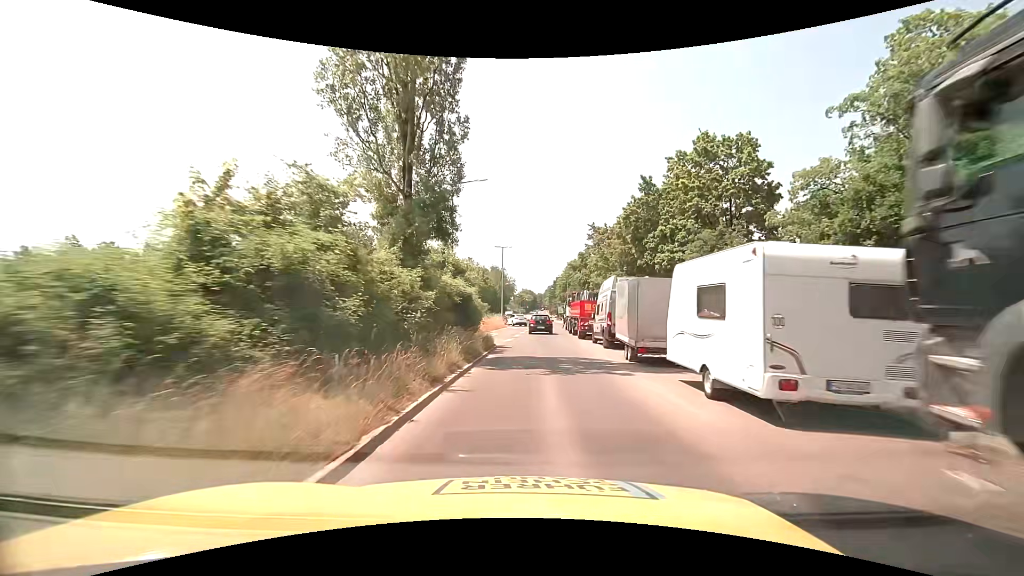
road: secondary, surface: asphalt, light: Day
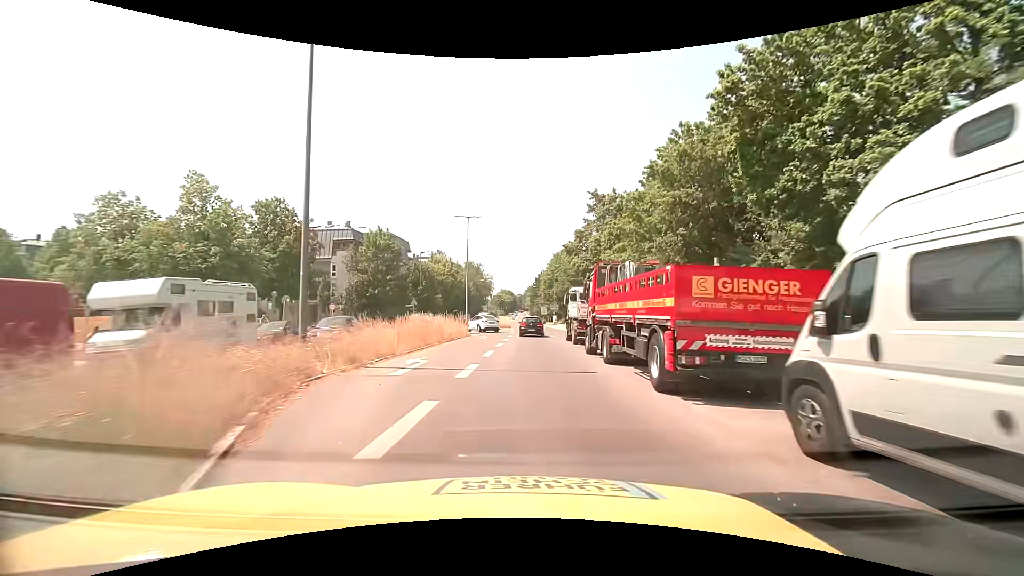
(+0.4, +20.6) m; +3°
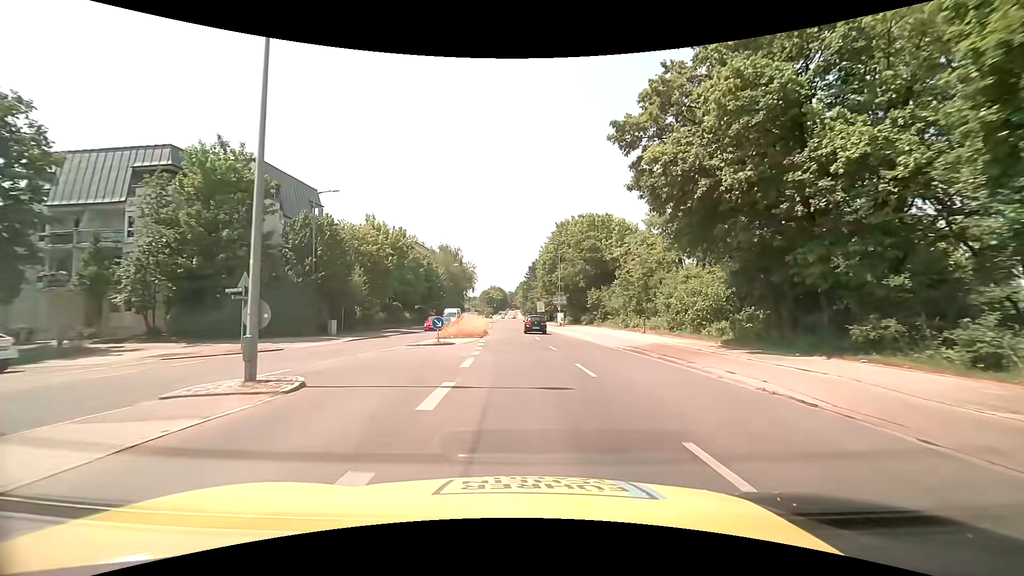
(-0.1, +33.5) m; 0°
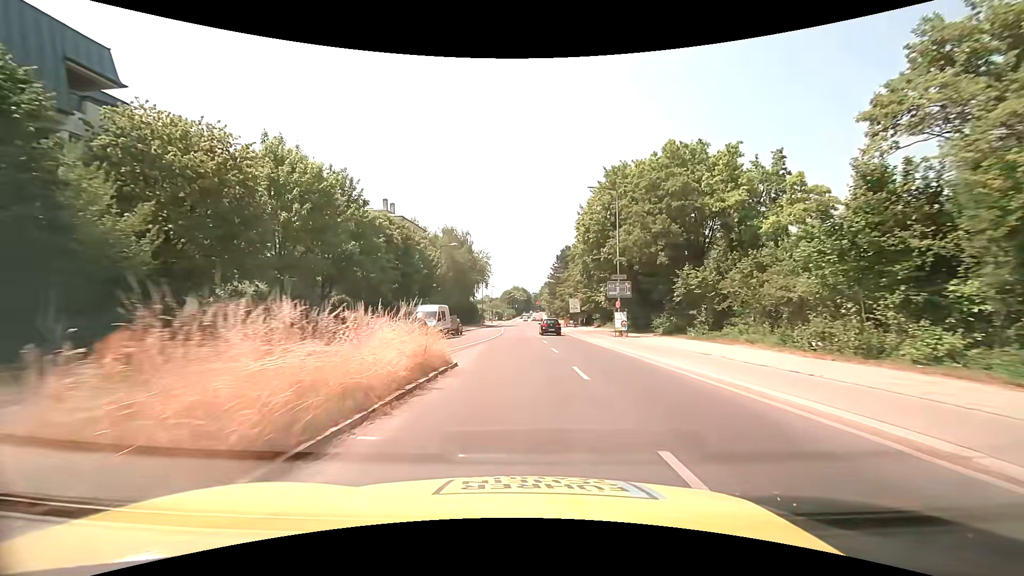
(-0.1, +27.5) m; -3°
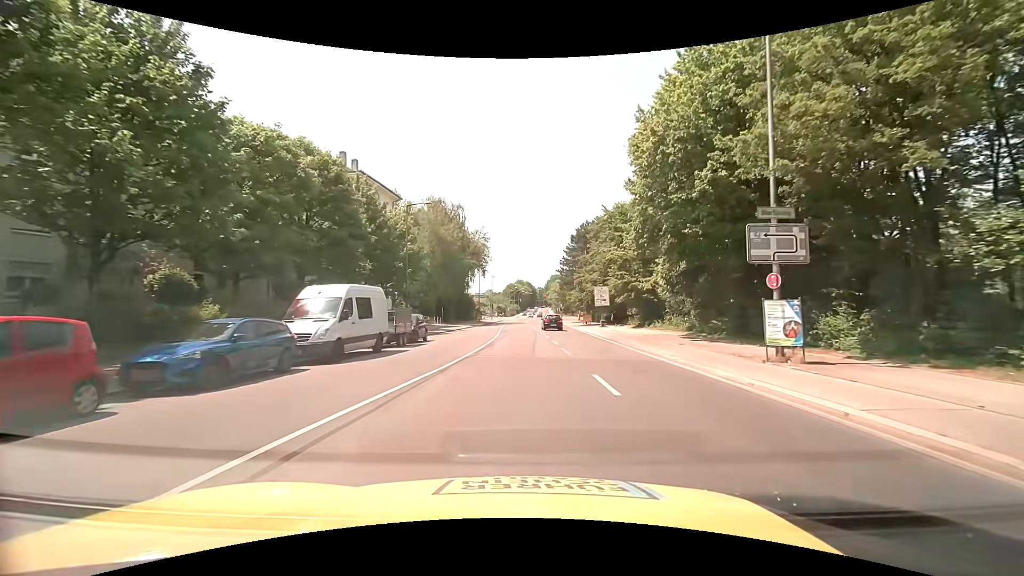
(-0.2, +20.6) m; 0°
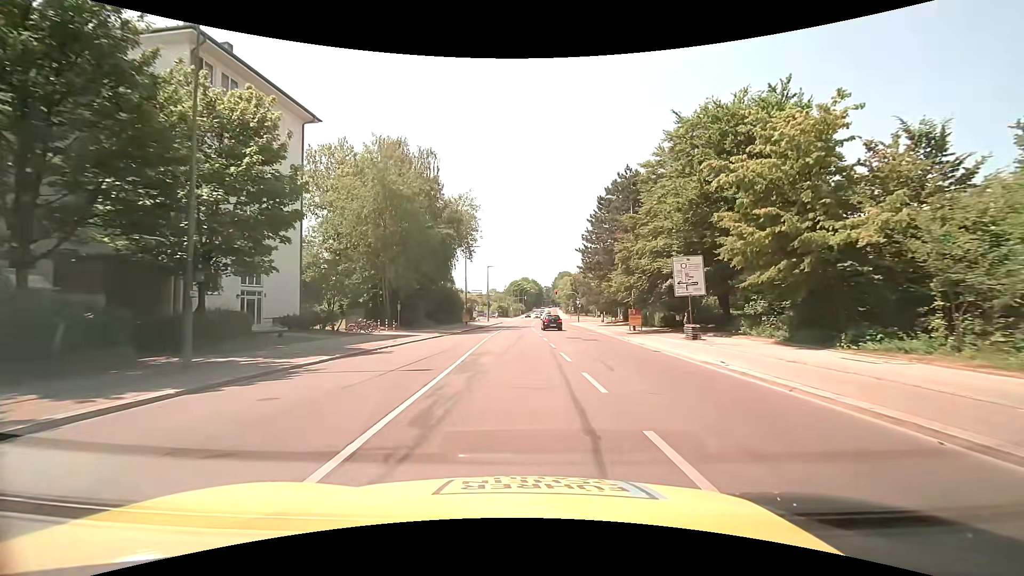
(+0.2, +26.8) m; -1°
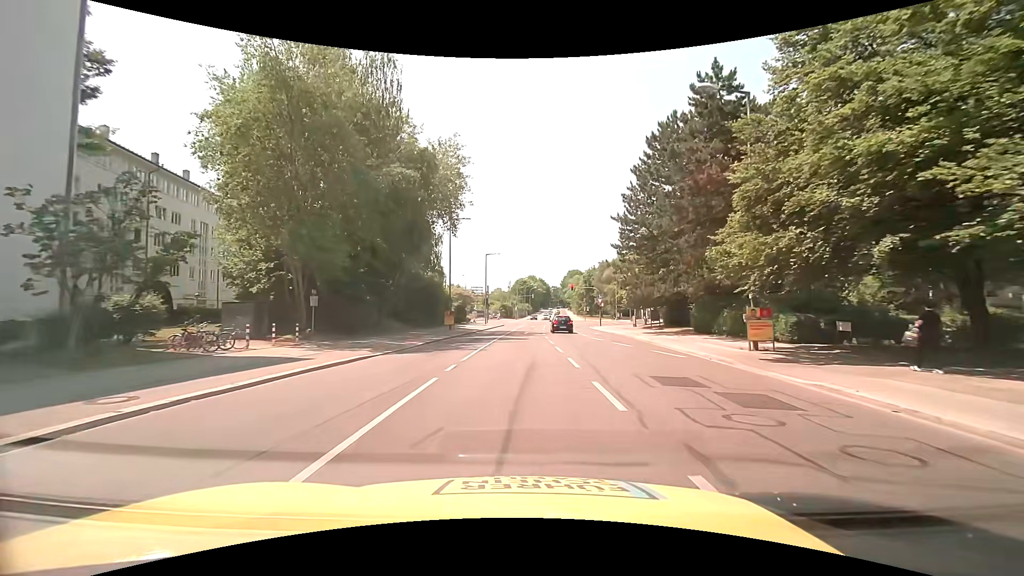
(-0.1, +19.5) m; -1°
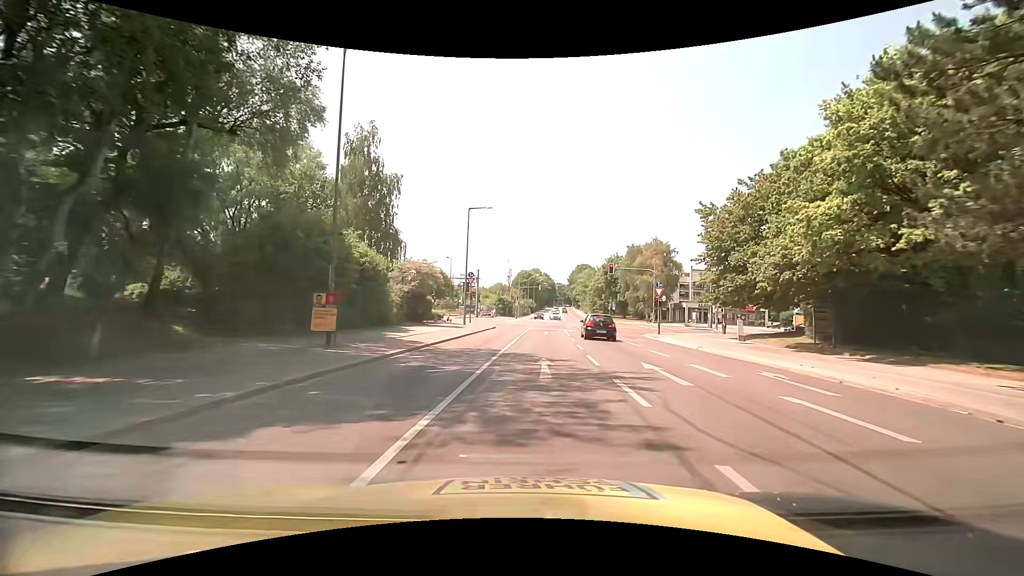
(-0.3, +29.5) m; 0°
(0, +10) (+1, +20) (+1, +30) (+2, +40) (+3, +50) (+4, +60) (+6, +70) (+7, +80) (+8, +89) (+9, +99) m
